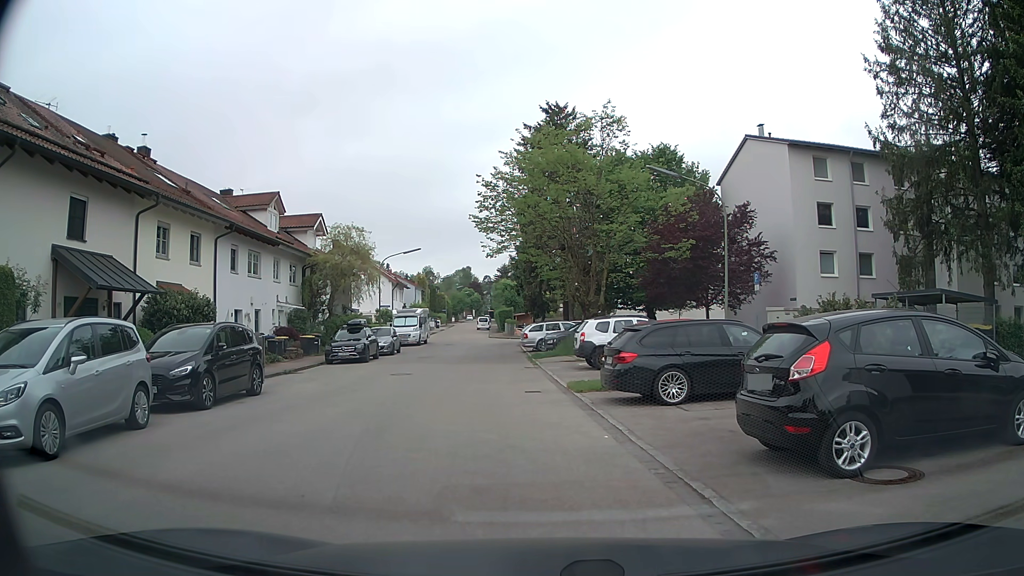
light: Day
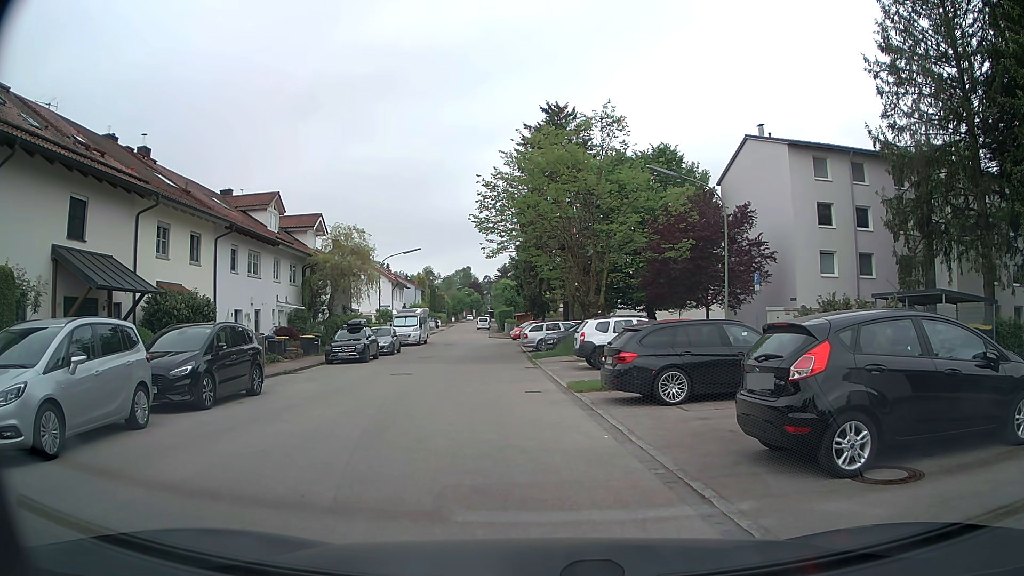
(0.0, 0.0) m; 0°
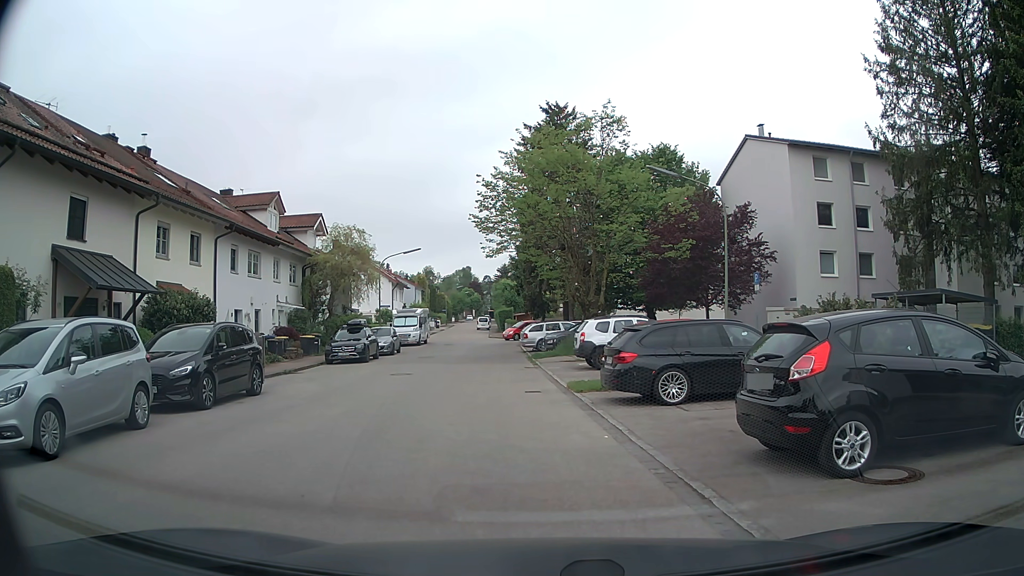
(0.0, 0.0) m; 0°
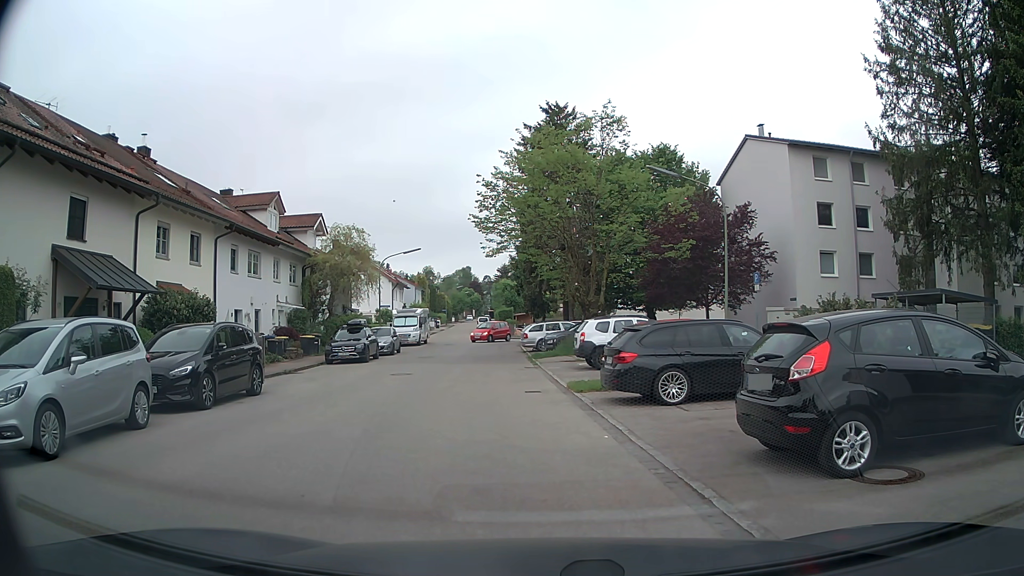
(0.0, 0.0) m; 0°
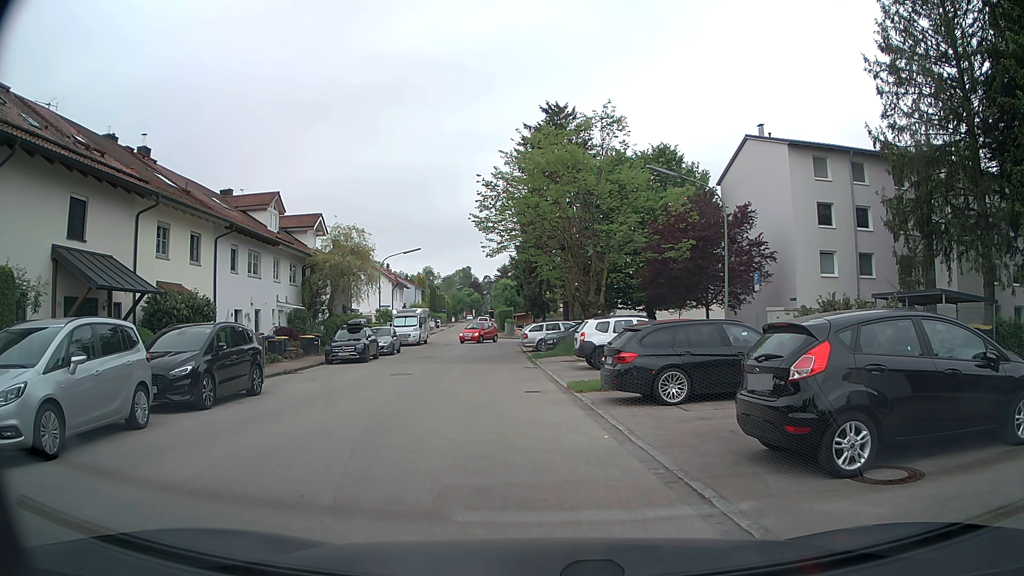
(0.0, 0.0) m; 0°
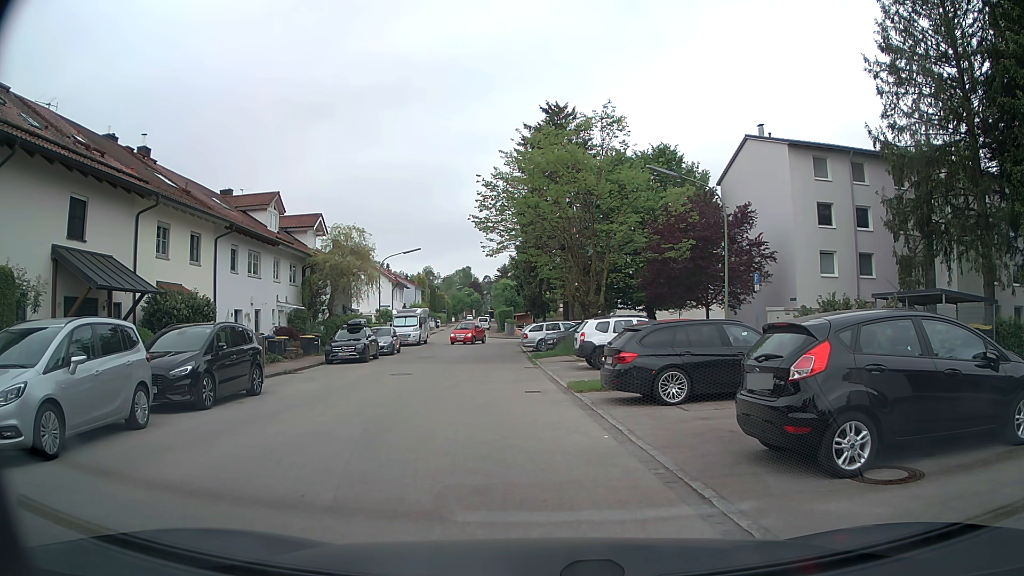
(0.0, 0.0) m; 0°
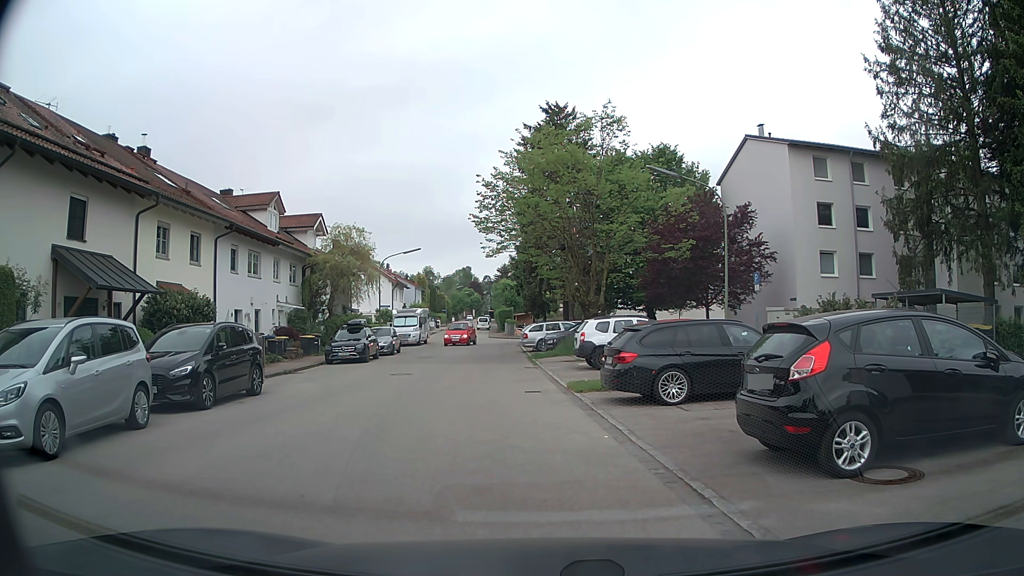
(0.0, 0.0) m; 0°
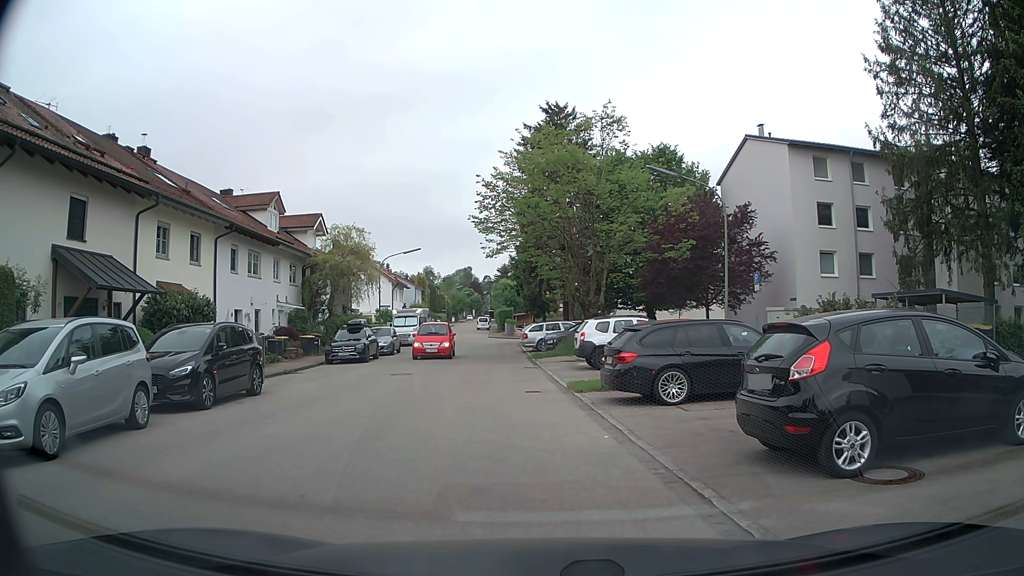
(0.0, 0.0) m; 0°
